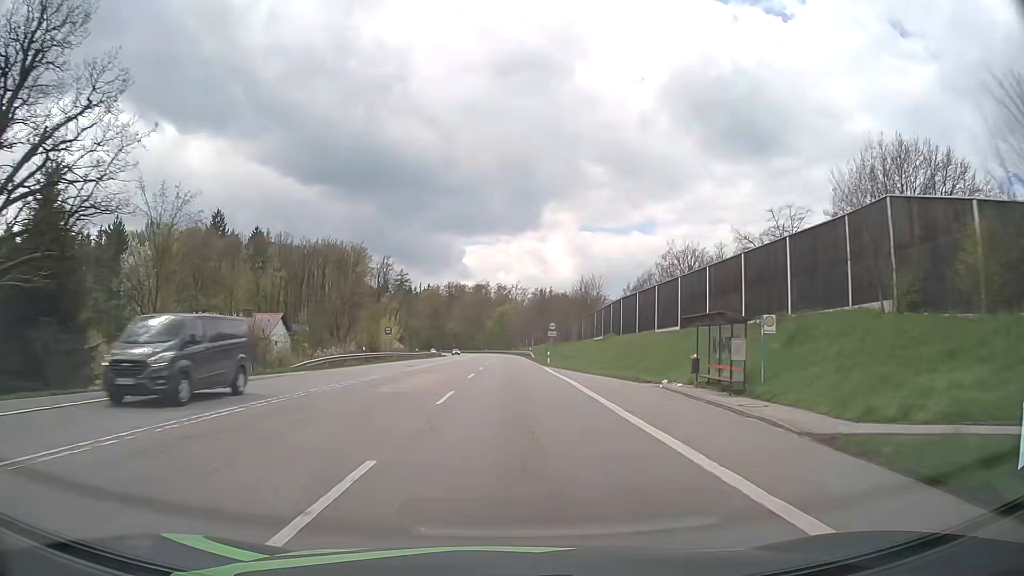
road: secondary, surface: asphalt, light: Day
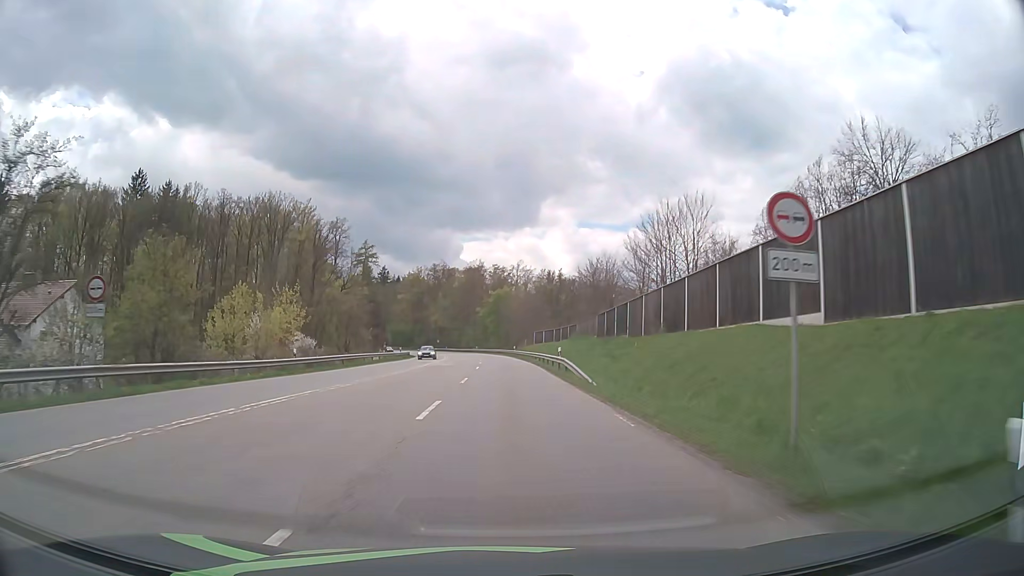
(+0.1, +49.1) m; 0°
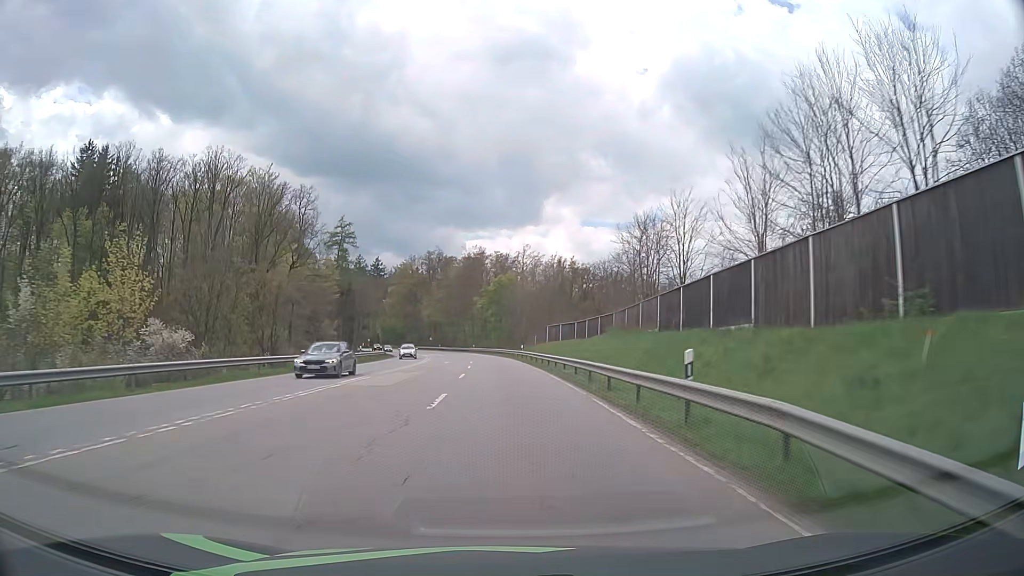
(-0.1, +25.2) m; 0°
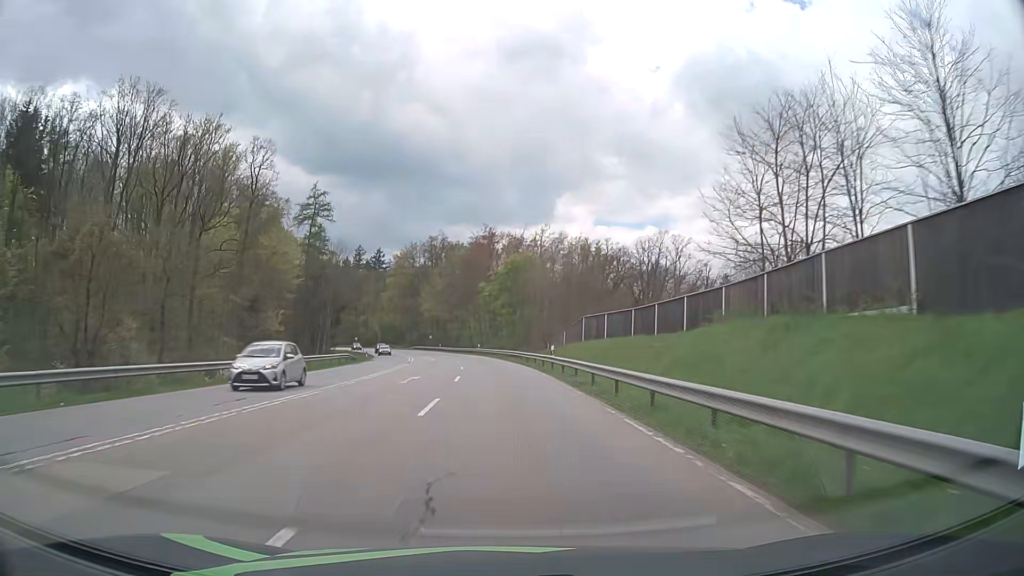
(-0.2, +25.4) m; -1°
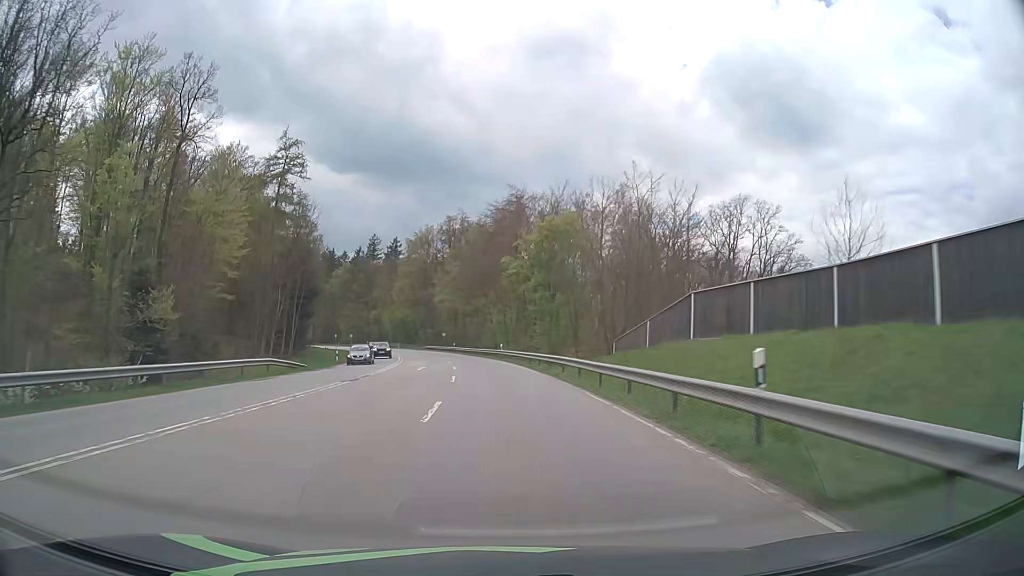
(-0.5, +25.4) m; -2°
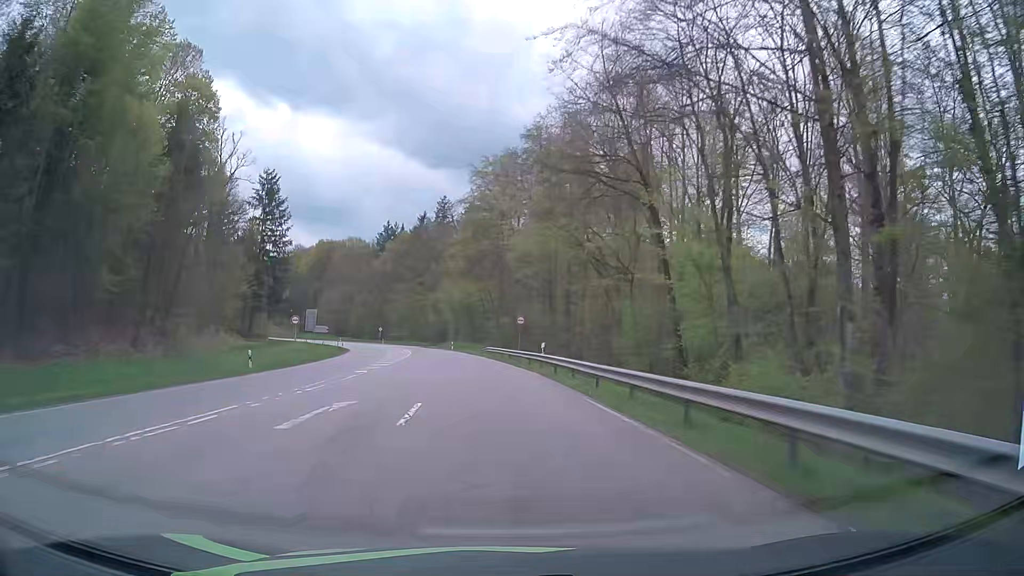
(-4.1, +60.8) m; -8°
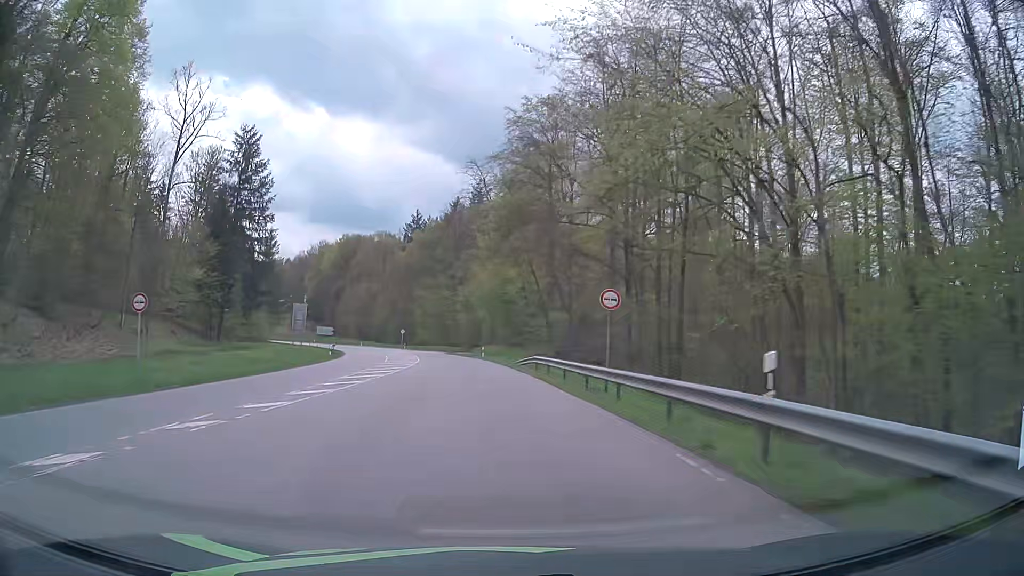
(-0.9, +23.4) m; -4°
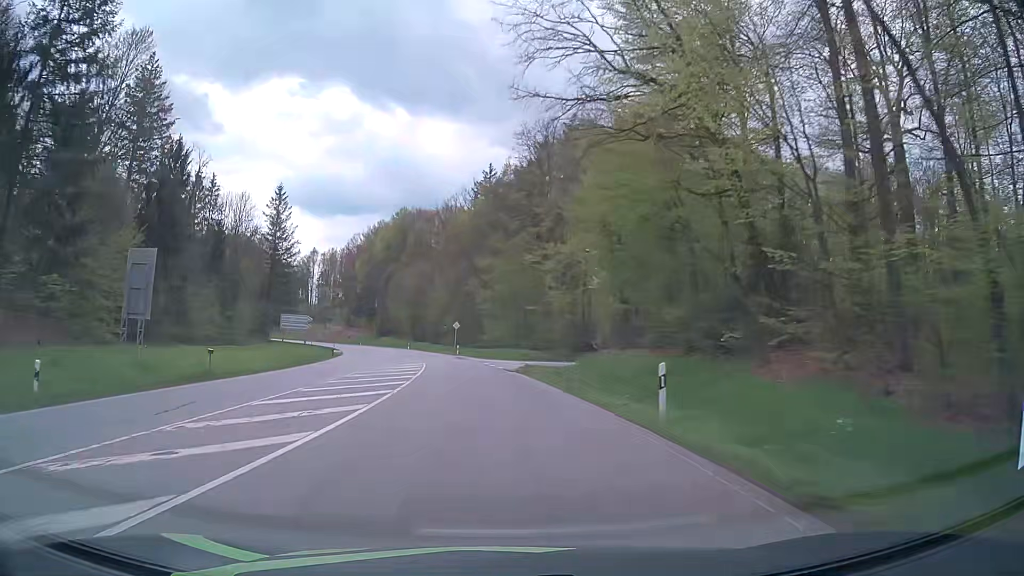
(-3.3, +47.0) m; -8°
(0, +10) (-1, +20) (-1, +30) (-3, +40) (-4, +50) (-6, +60) (-8, +69) (-11, +79) (-13, +89) (-16, +98) m
